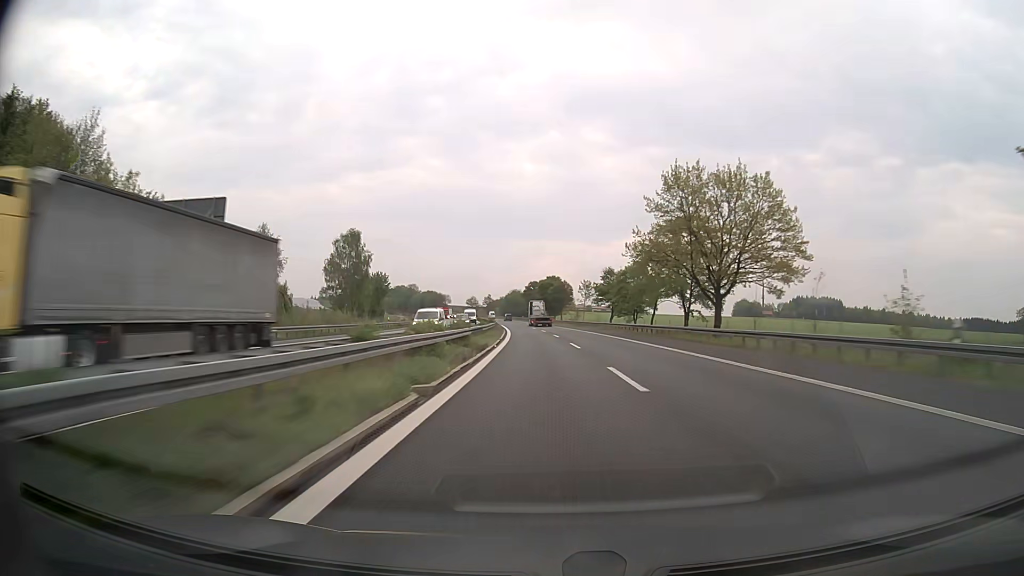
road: motorway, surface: asphalt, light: Day
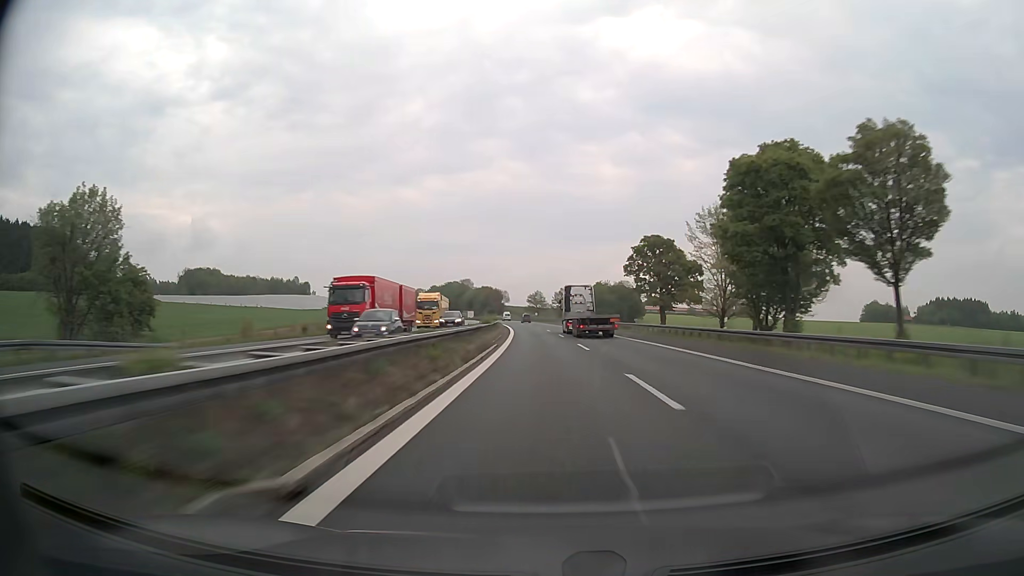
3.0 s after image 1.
(-8.1, +127.8) m; -7°
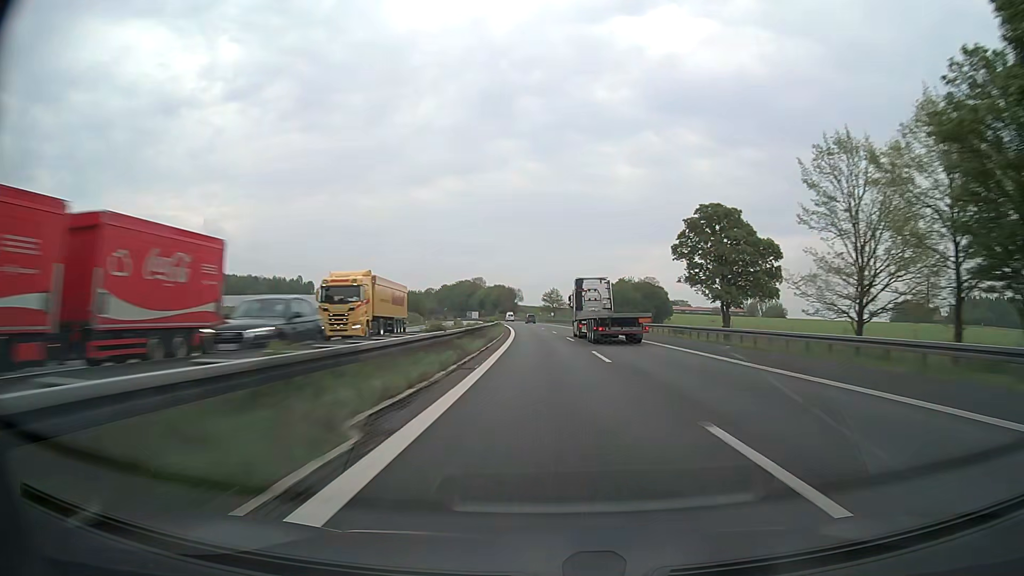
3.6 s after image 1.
(-0.3, +25.5) m; -1°
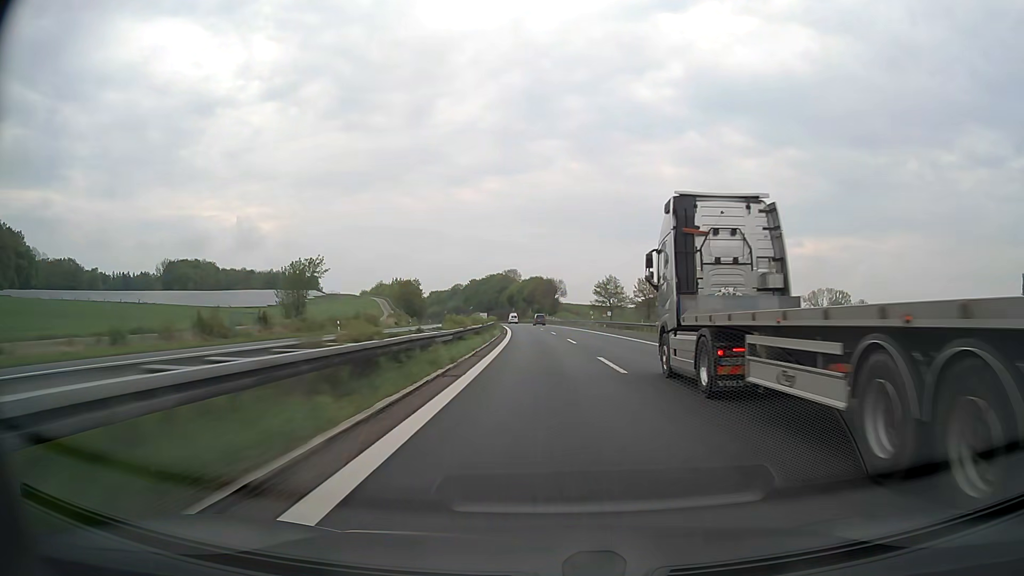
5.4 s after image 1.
(-2.6, +75.7) m; -4°
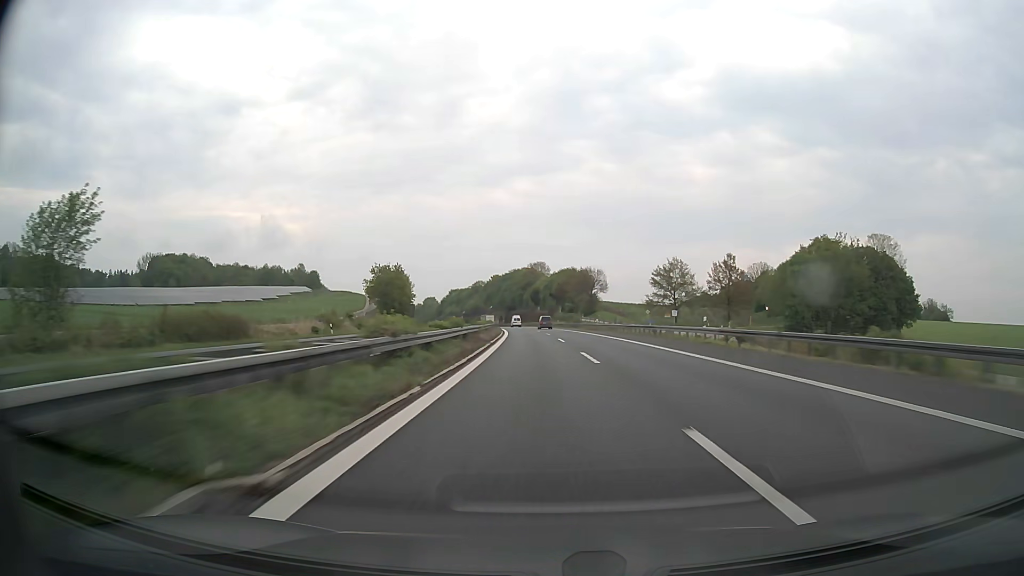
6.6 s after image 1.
(-1.1, +50.2) m; -3°
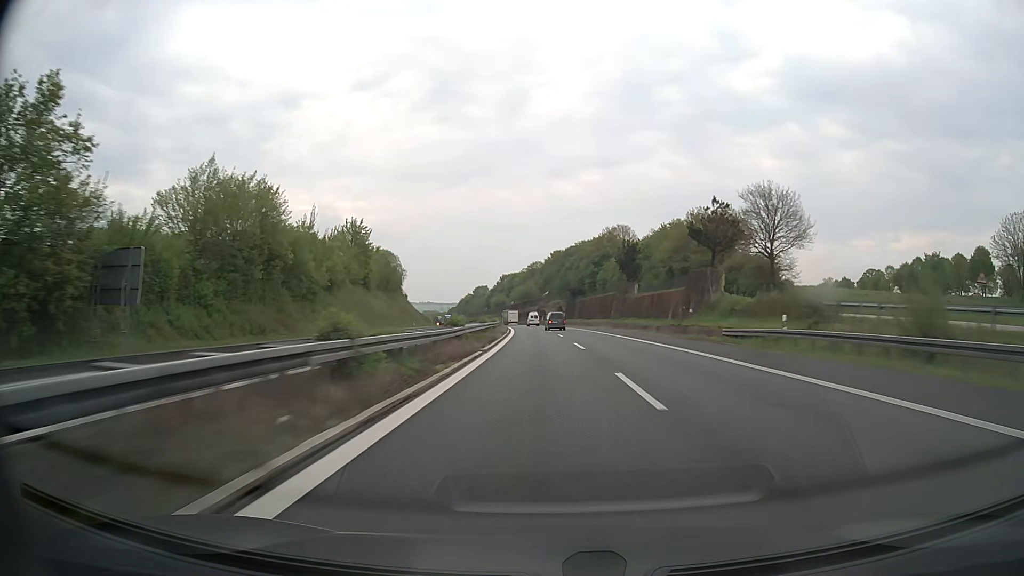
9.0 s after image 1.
(-4.7, +99.8) m; -6°
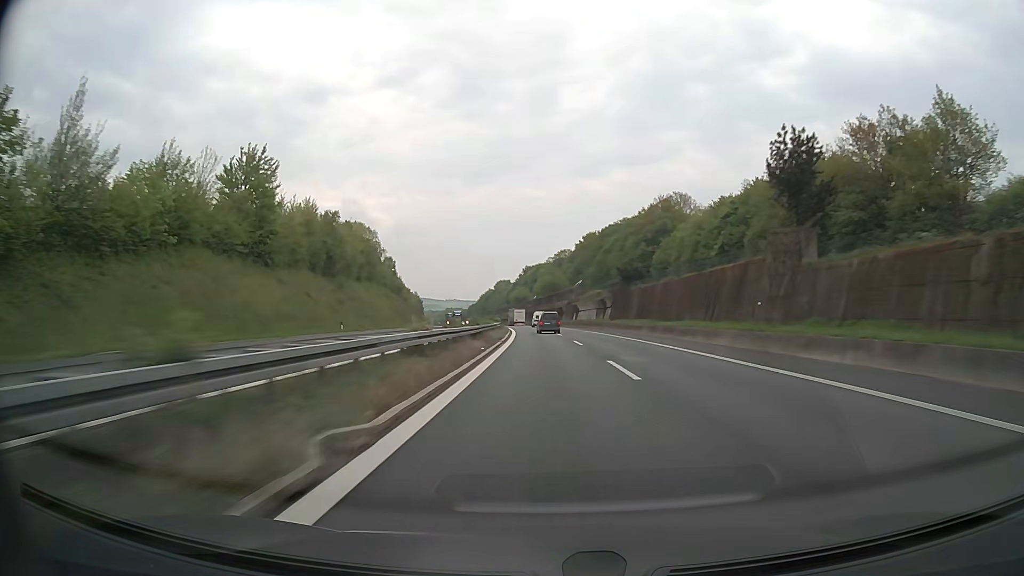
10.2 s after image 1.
(-1.2, +49.0) m; -2°
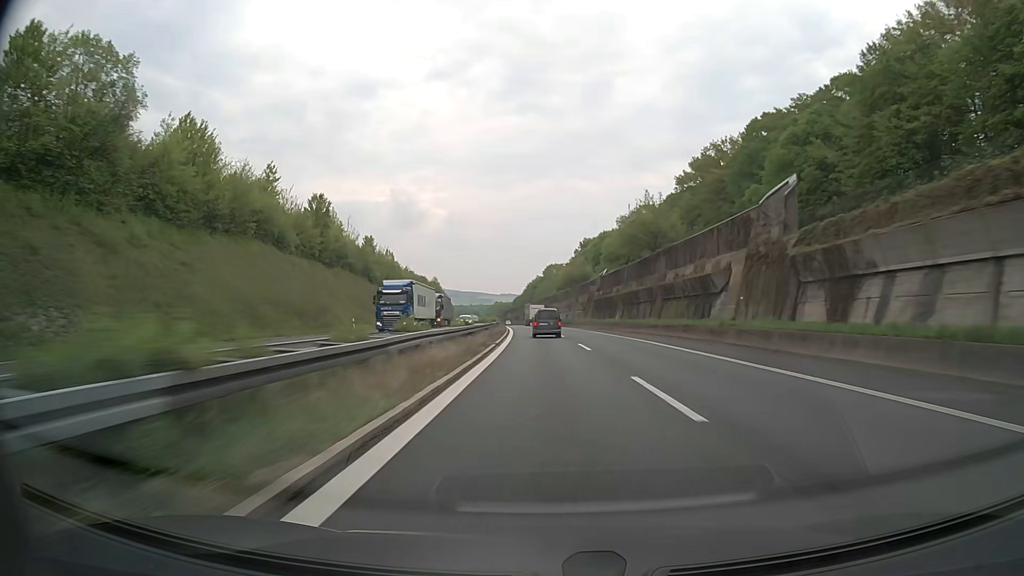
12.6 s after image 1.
(-4.0, +95.1) m; -5°
(0, +10) (0, +20) (0, +30) (-1, +40) (-1, +50) (-1, +60) (-2, +70) (-3, +80) (-3, +90) (-4, +100) m
